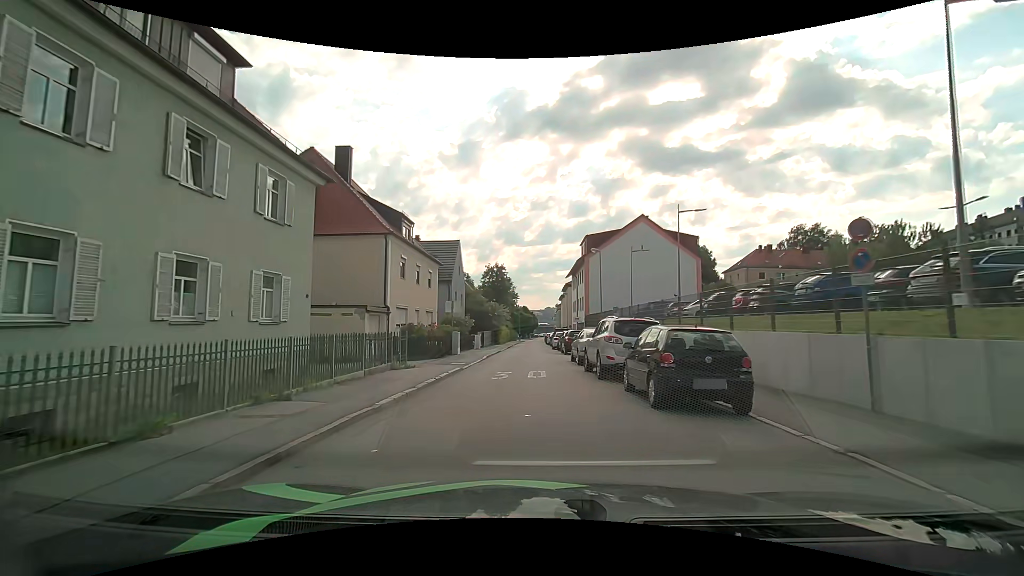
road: residential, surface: asphalt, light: Day
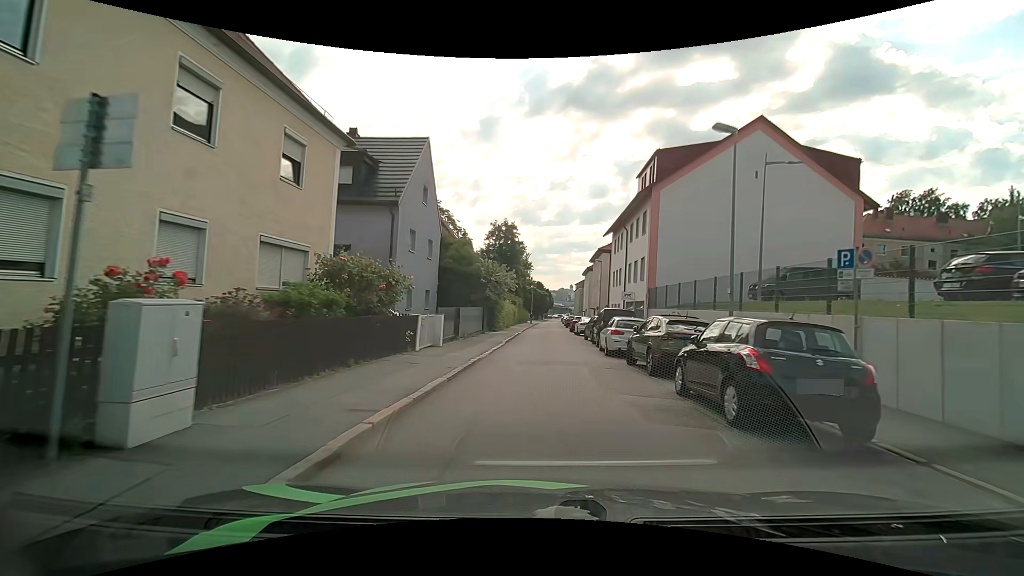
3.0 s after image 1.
(-0.8, +23.3) m; 0°
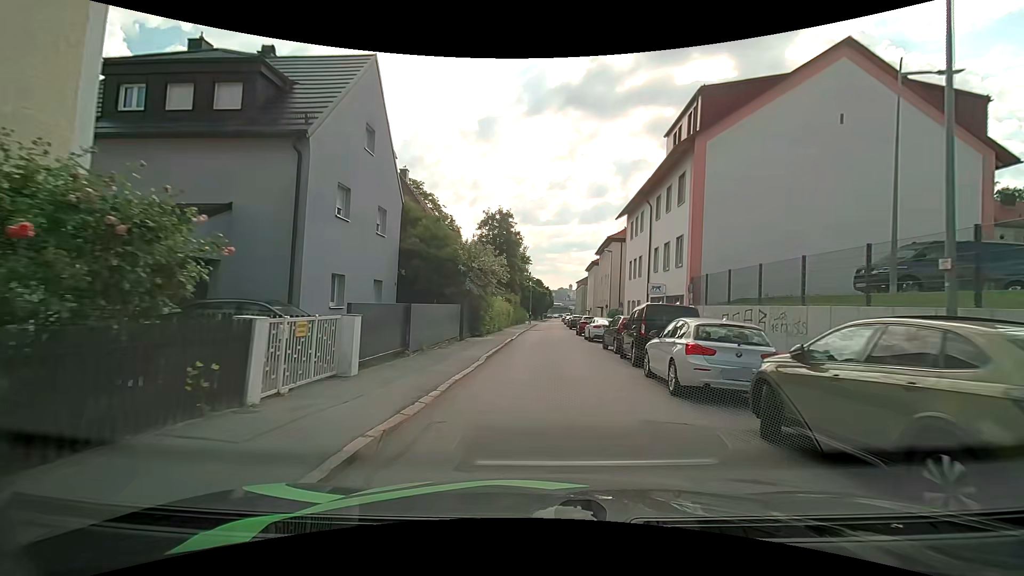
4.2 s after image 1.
(-0.1, +8.7) m; -1°
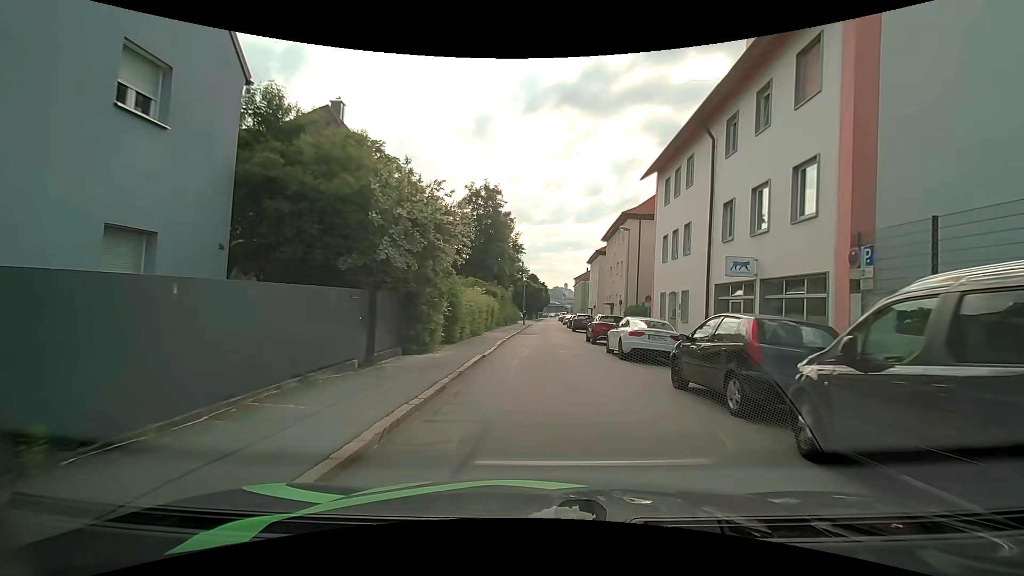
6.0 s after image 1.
(0.0, +11.9) m; 0°
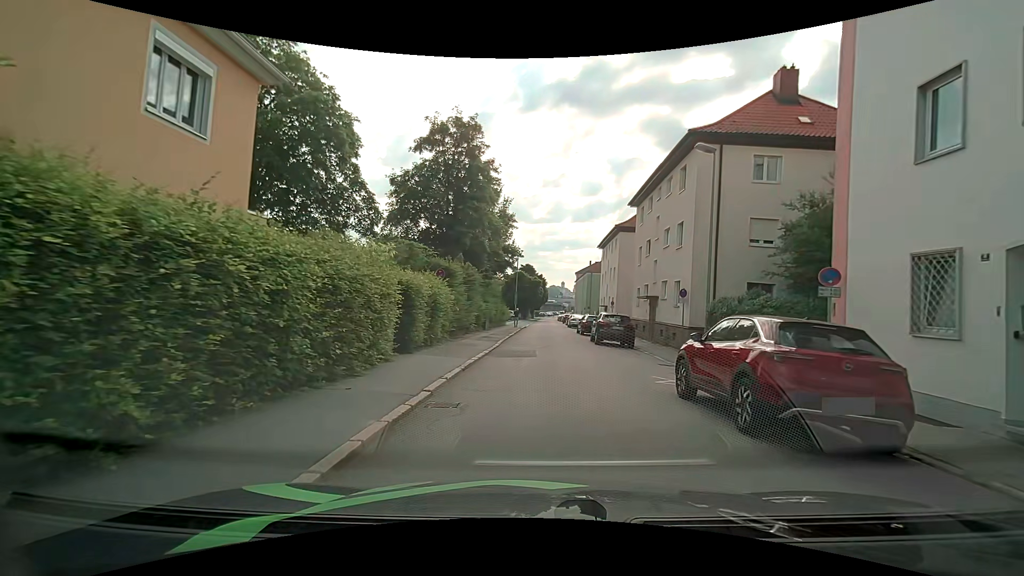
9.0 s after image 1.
(+0.2, +18.2) m; +1°
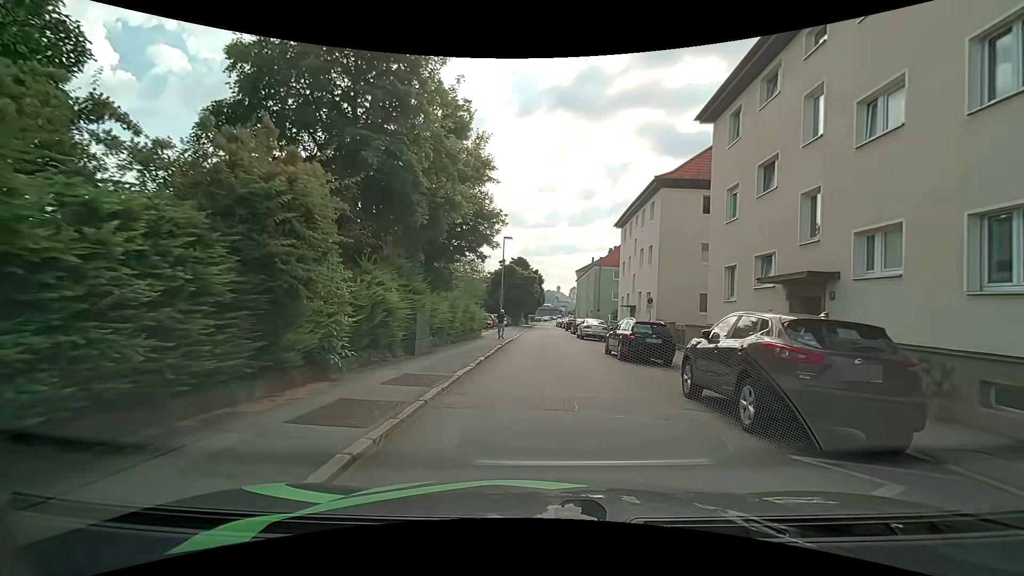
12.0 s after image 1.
(+0.1, +17.5) m; +2°
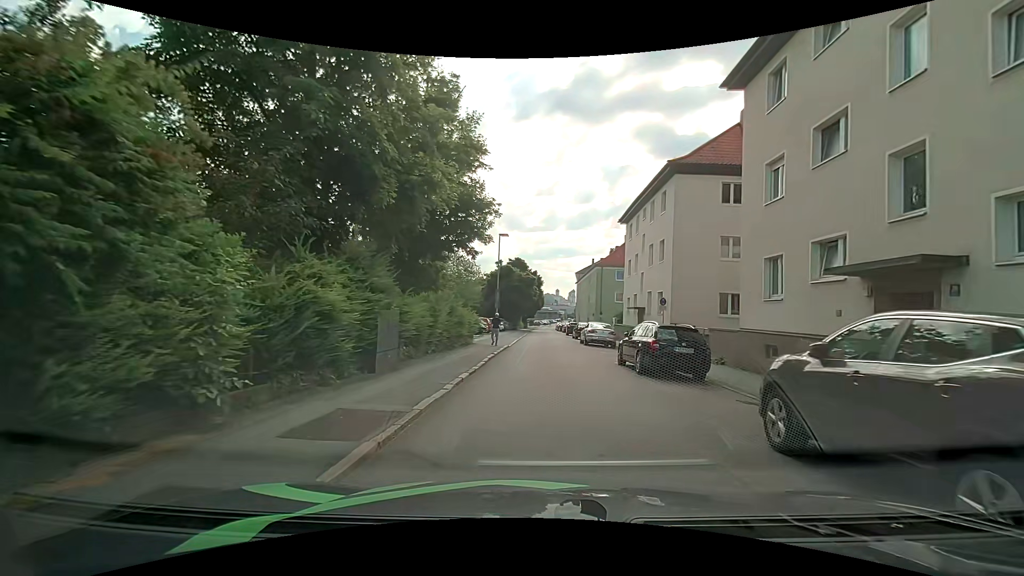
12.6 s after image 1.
(0.0, +3.4) m; -1°
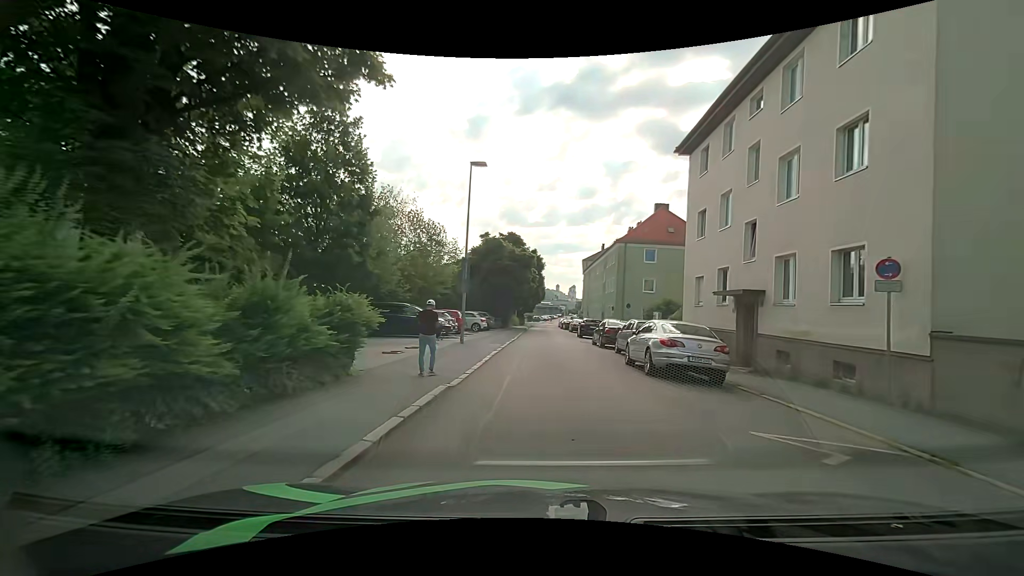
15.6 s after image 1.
(0.0, +17.2) m; -1°
